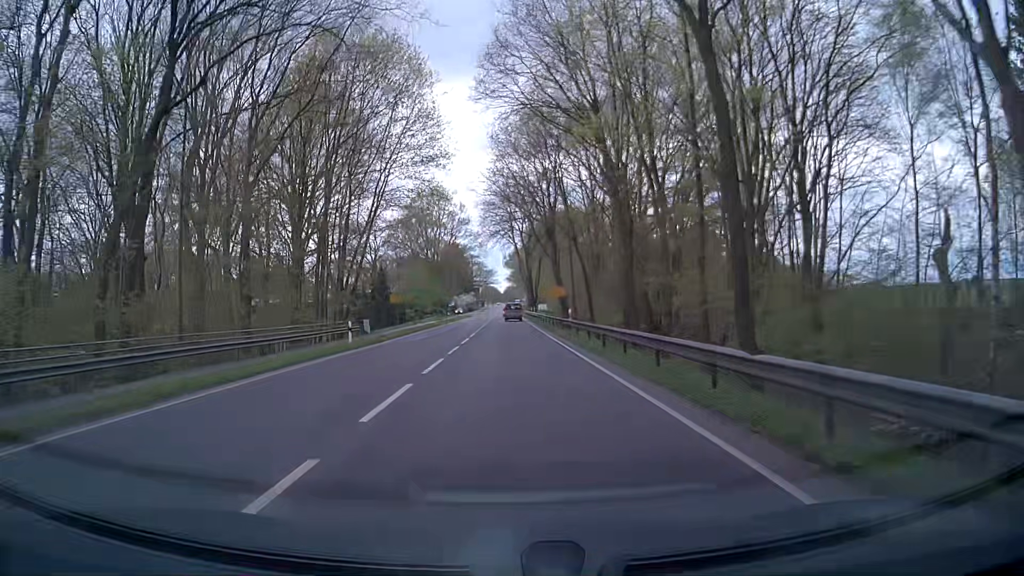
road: primary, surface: asphalt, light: Day
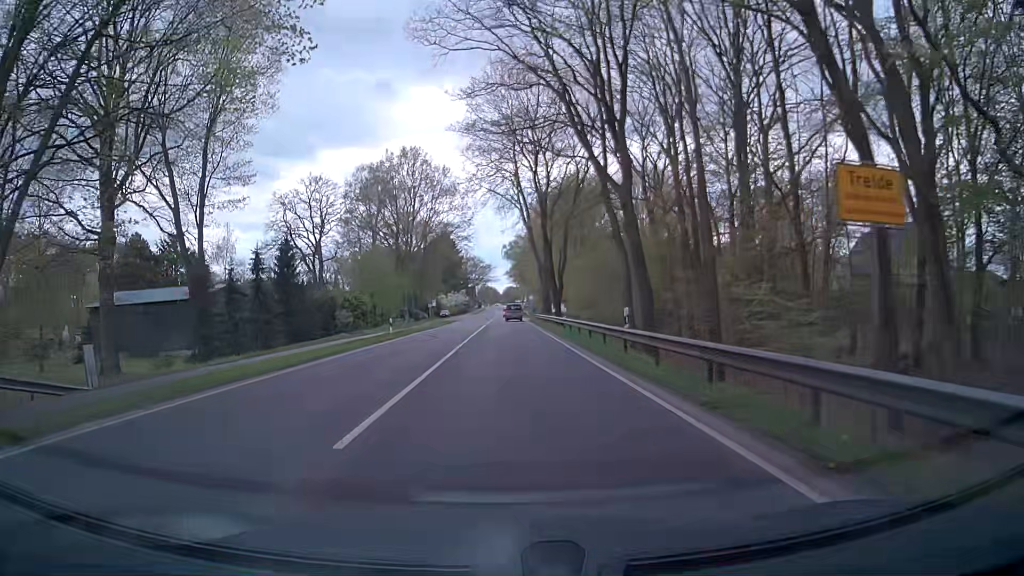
(+0.4, +39.3) m; 0°
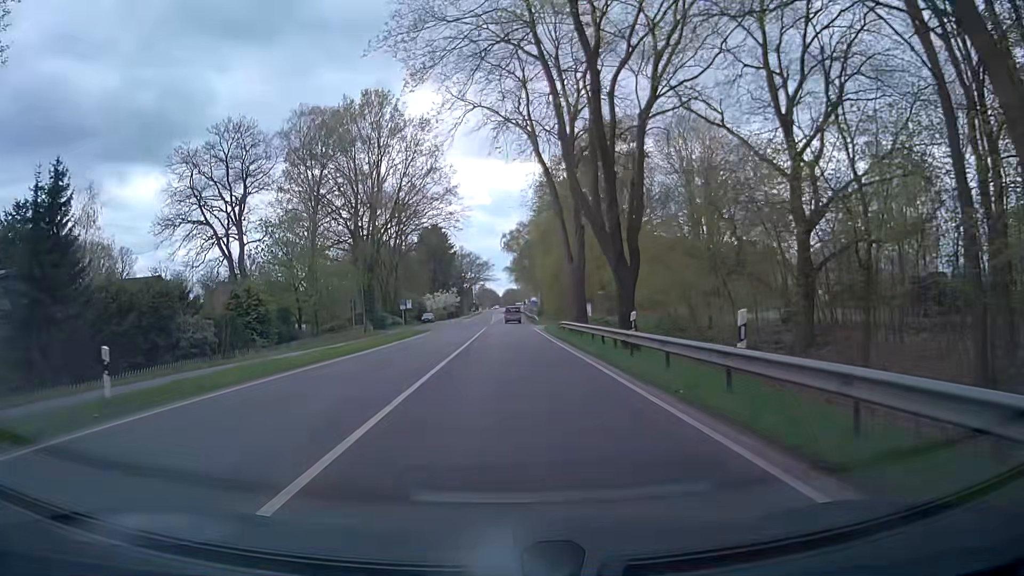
(+0.1, +28.9) m; 0°
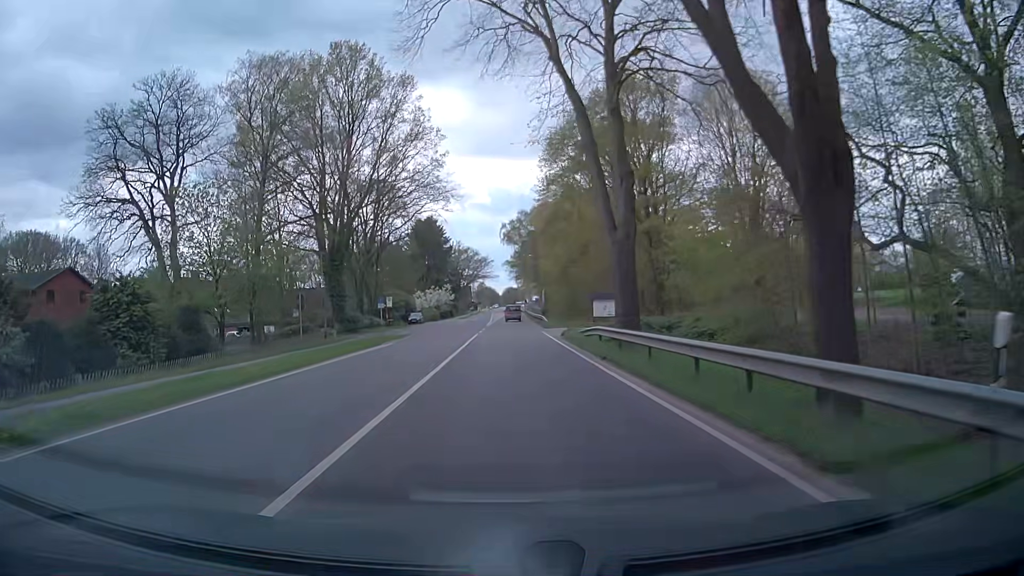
(+0.2, +14.3) m; +1°
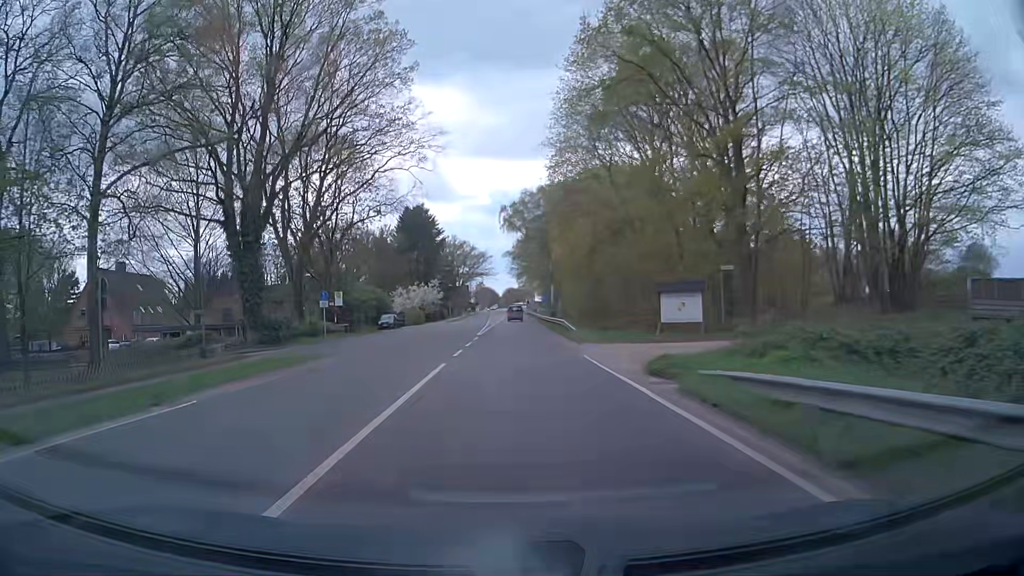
(-0.1, +21.4) m; 0°
(0, +10) (0, +20) (0, +30) (0, +40) (0, +50) (0, +60) (+1, +70) (+1, +80) (+1, +90) (+2, +100) m
